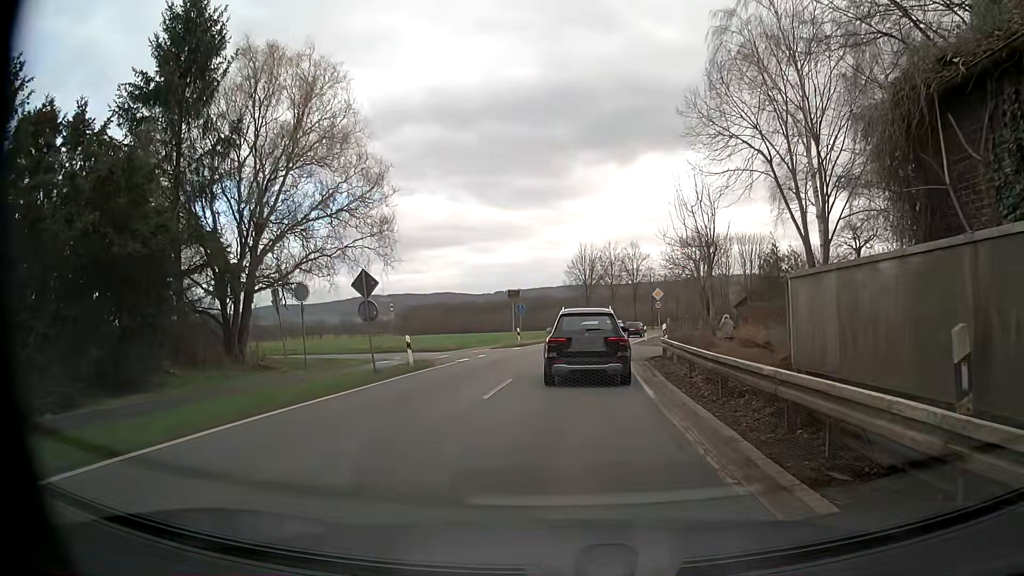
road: tertiary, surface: asphalt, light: Day
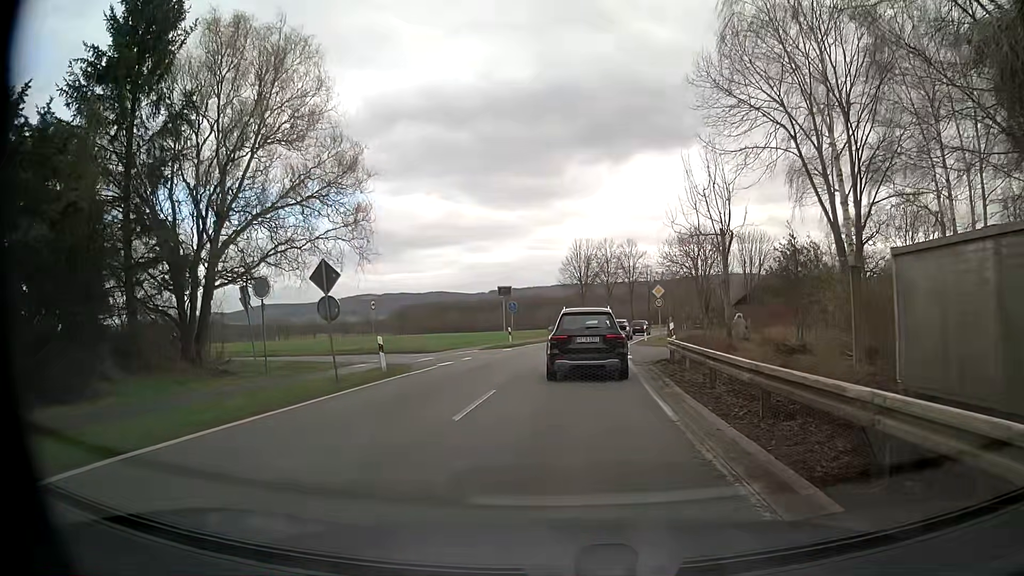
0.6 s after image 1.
(0.0, +2.9) m; +1°
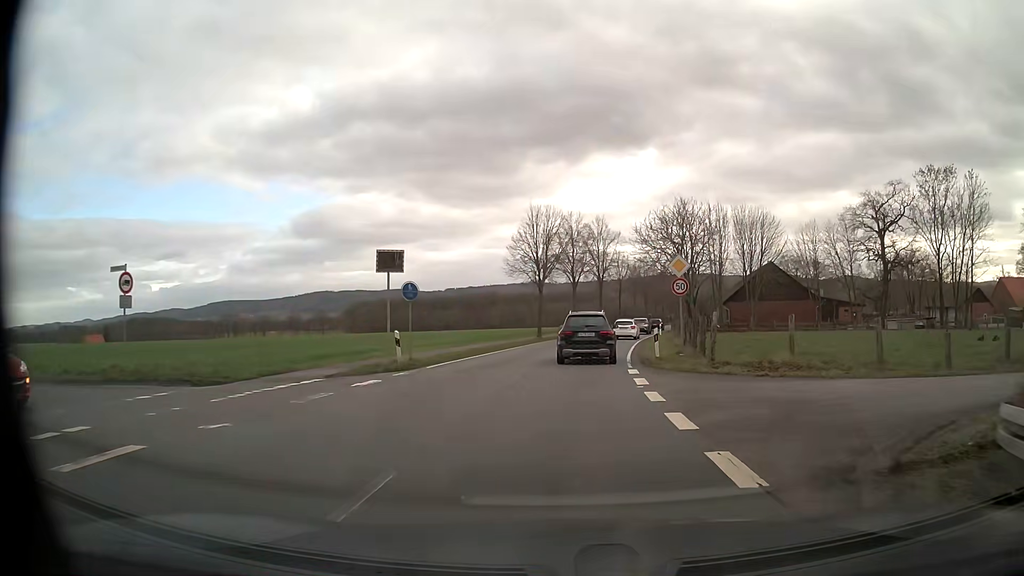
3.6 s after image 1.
(+0.4, +19.9) m; +2°
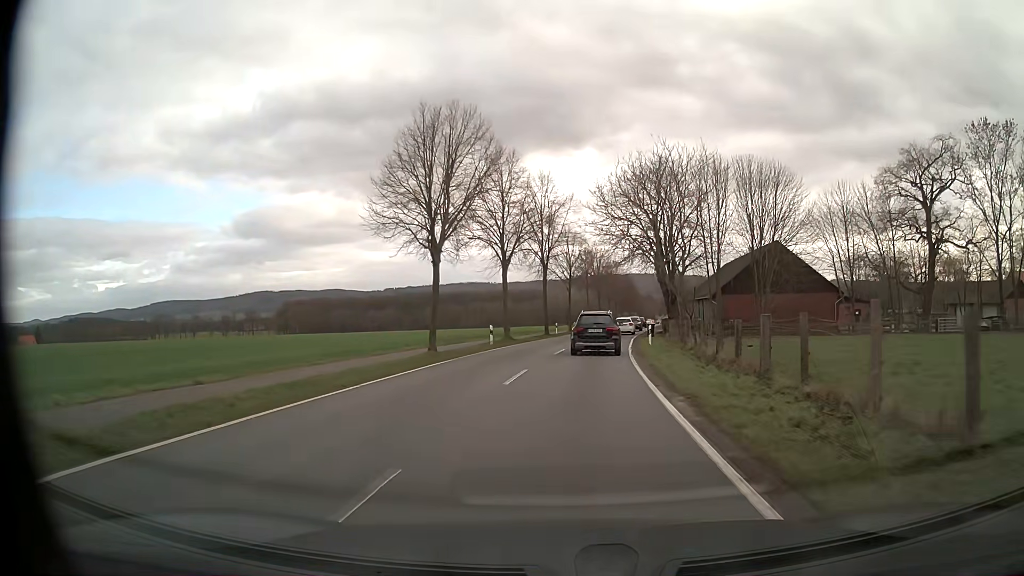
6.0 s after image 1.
(+1.3, +24.2) m; +6°
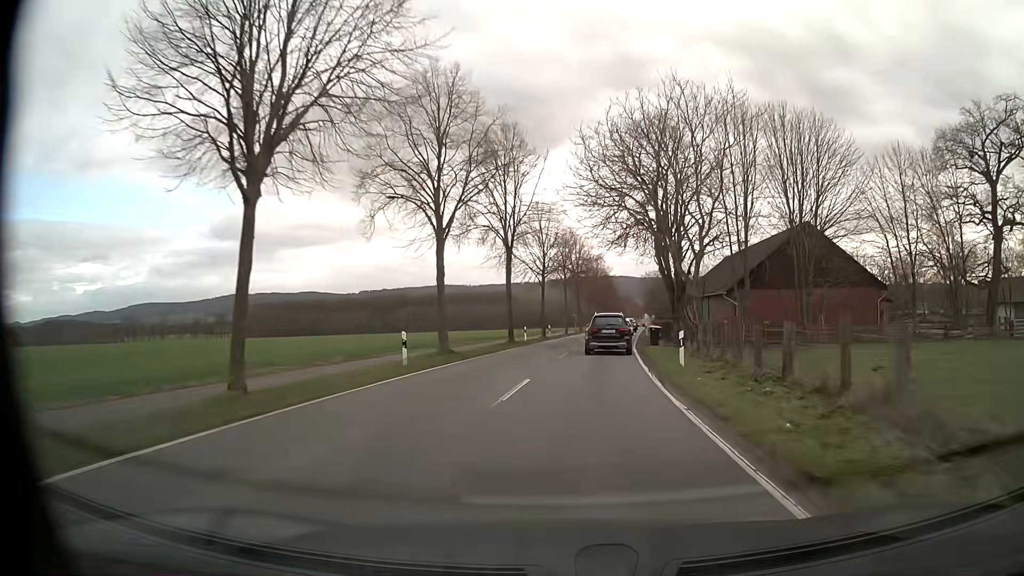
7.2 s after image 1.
(+0.3, +14.7) m; +2°
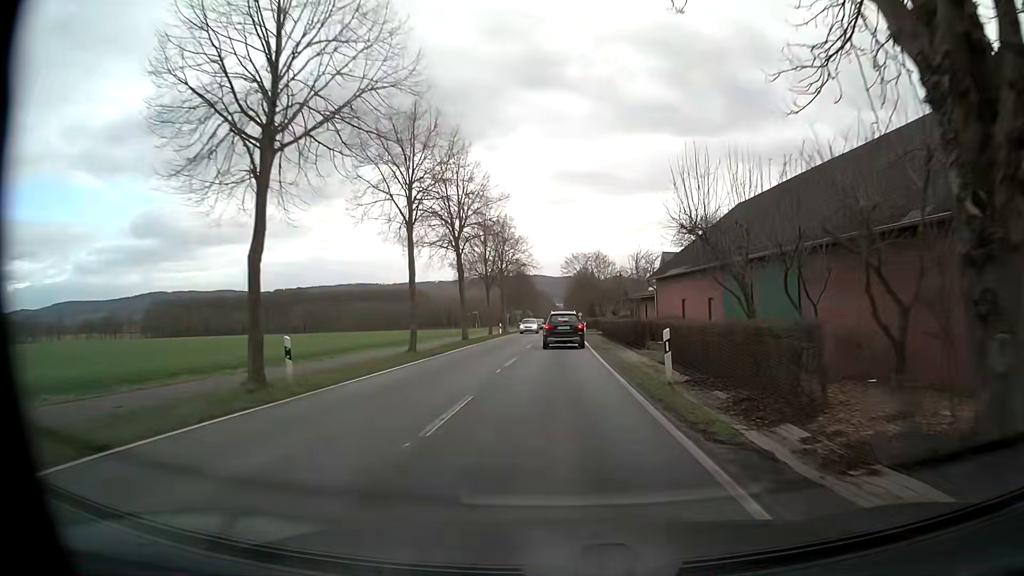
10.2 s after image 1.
(+2.9, +40.1) m; +7°
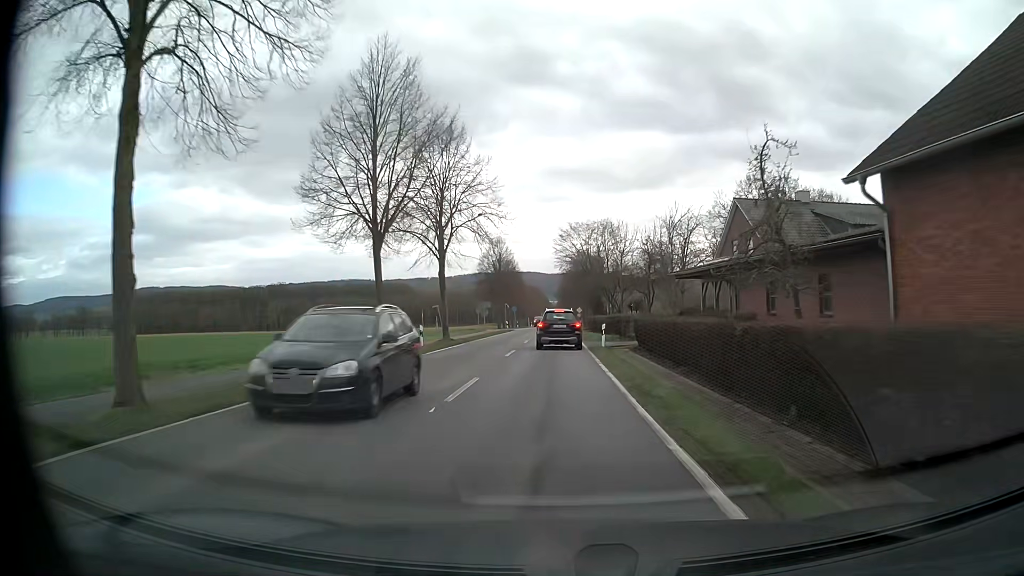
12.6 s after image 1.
(+0.3, +32.9) m; +1°
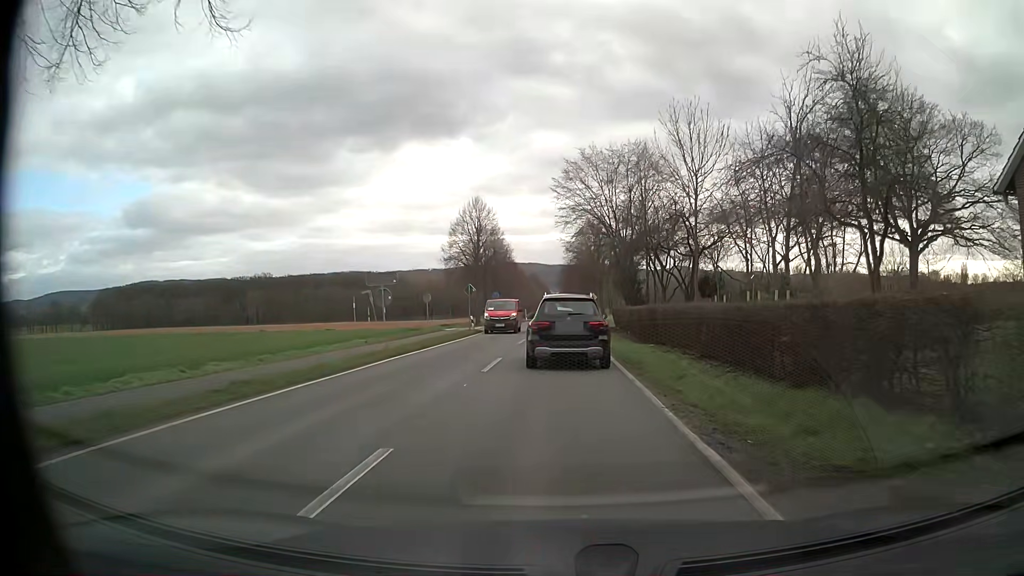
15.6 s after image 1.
(-0.1, +31.6) m; 0°
(0, +10) (0, +20) (0, +30) (0, +40) (0, +50) (0, +60) (-1, +70) (-1, +80) (-1, +90) (-1, +100) m
